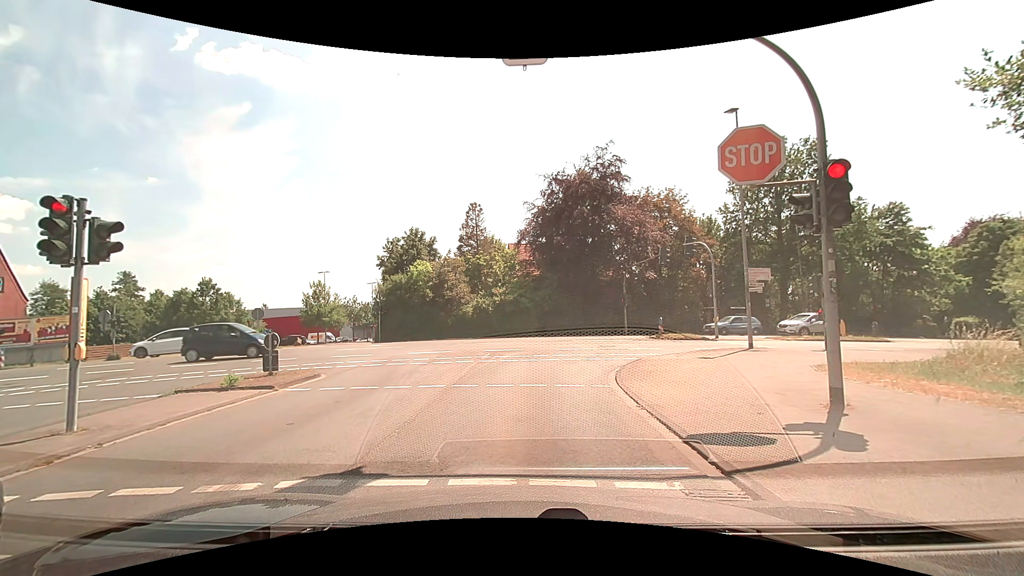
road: tertiary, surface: asphalt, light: Day
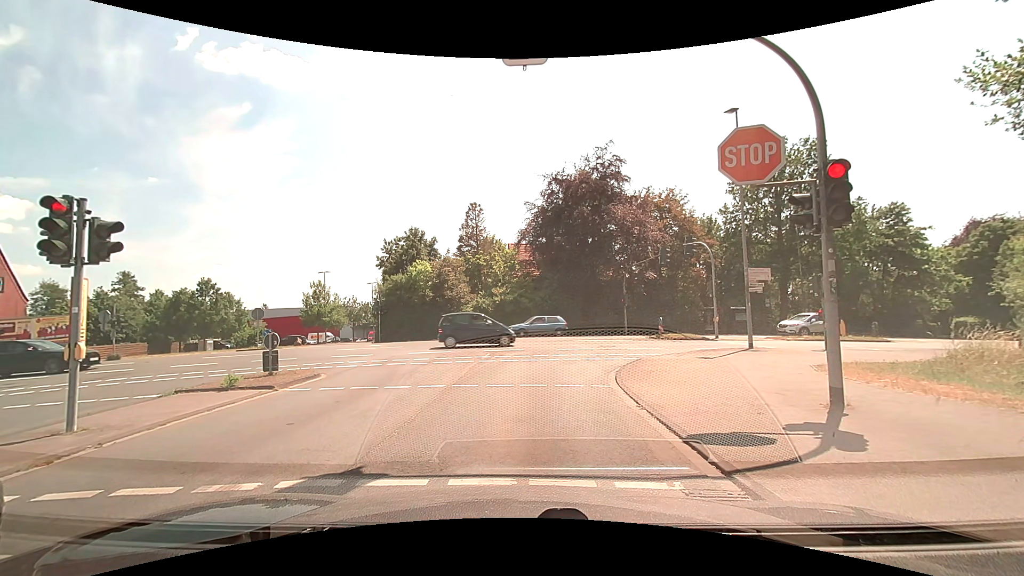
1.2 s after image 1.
(0.0, 0.0) m; 0°
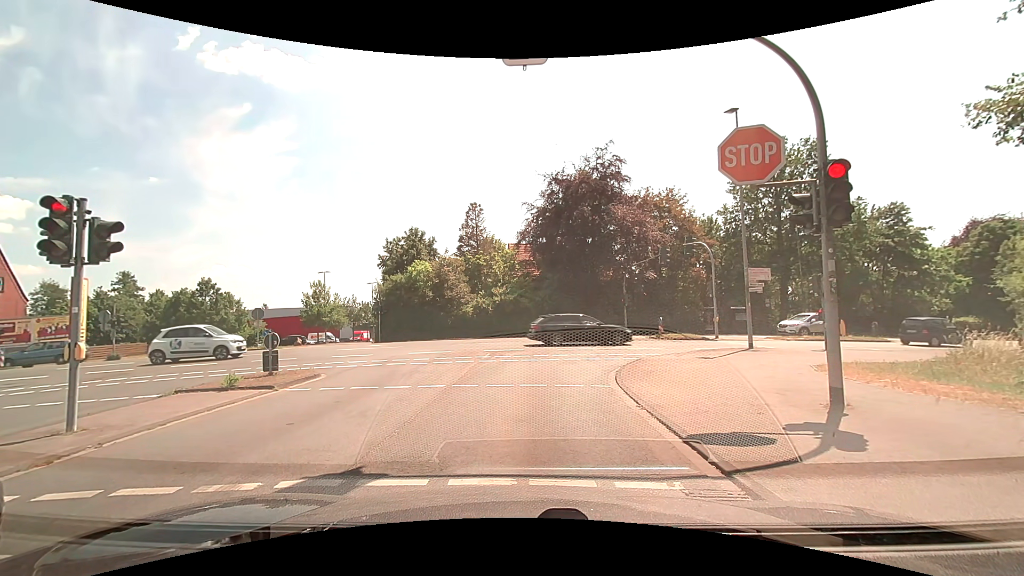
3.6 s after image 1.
(0.0, 0.0) m; 0°
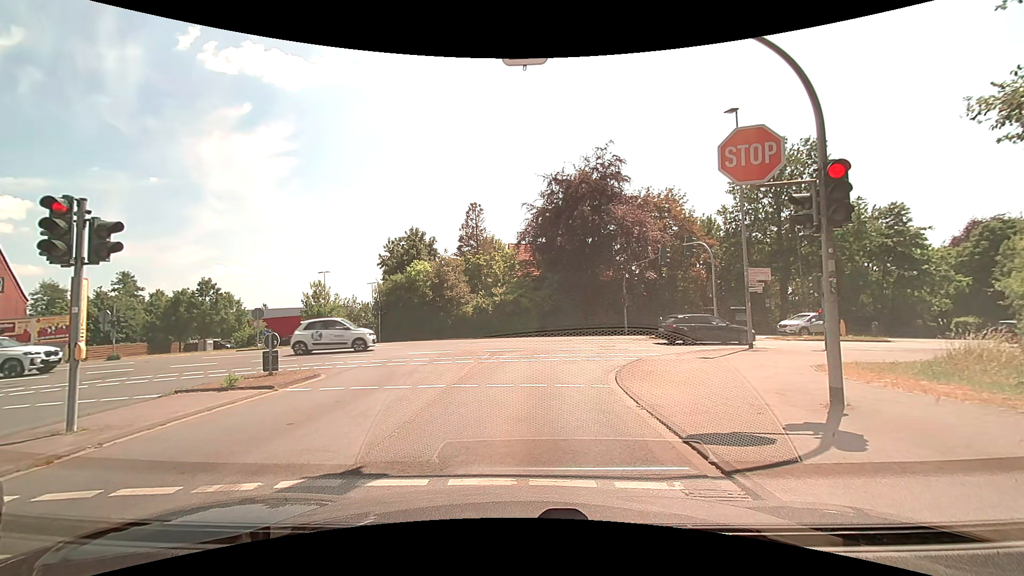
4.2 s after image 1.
(0.0, 0.0) m; 0°
(0, +10) (+2, +20) (+9, +26) (+19, +29) (+29, +32) (+38, +34) (+48, +37) (+58, +39) (+67, +42) (+77, +44) m
